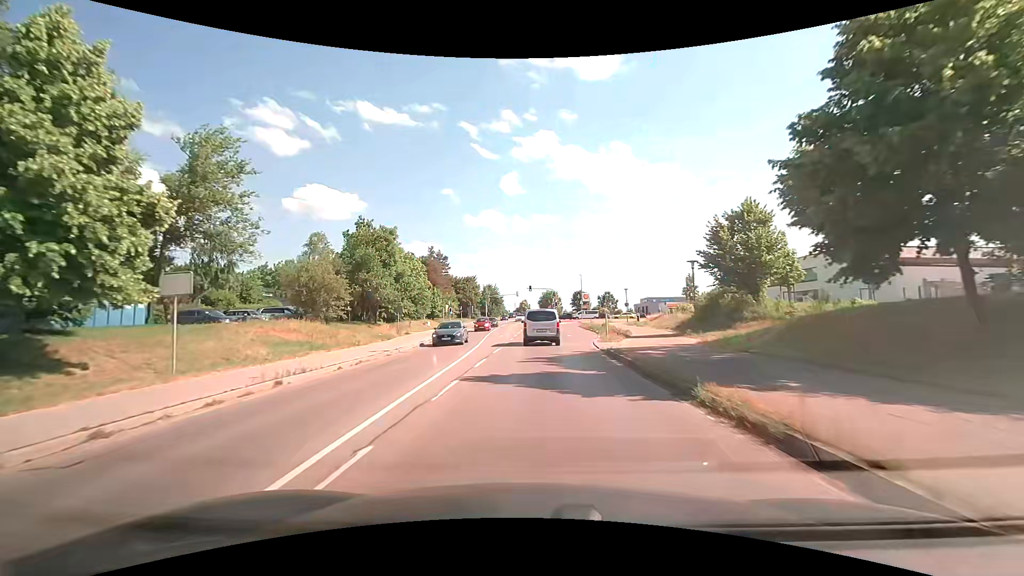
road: secondary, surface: asphalt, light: Day
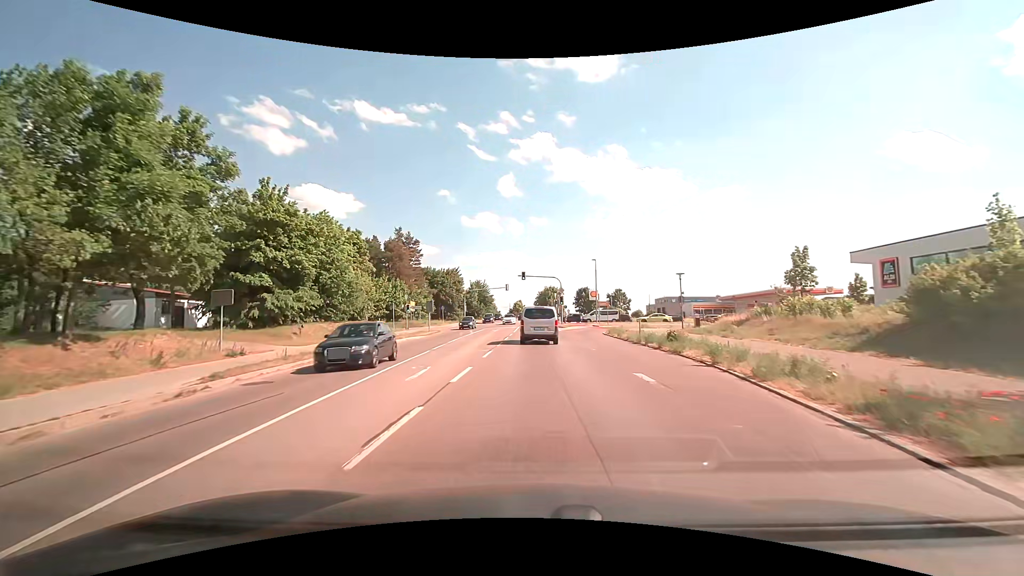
(+0.3, +27.9) m; +1°
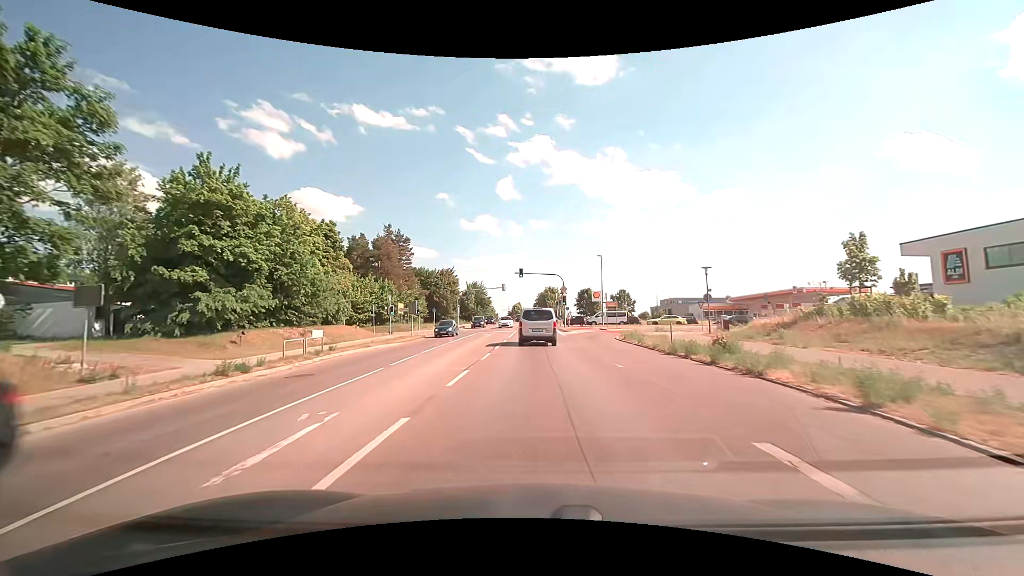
(0.0, +6.7) m; 0°
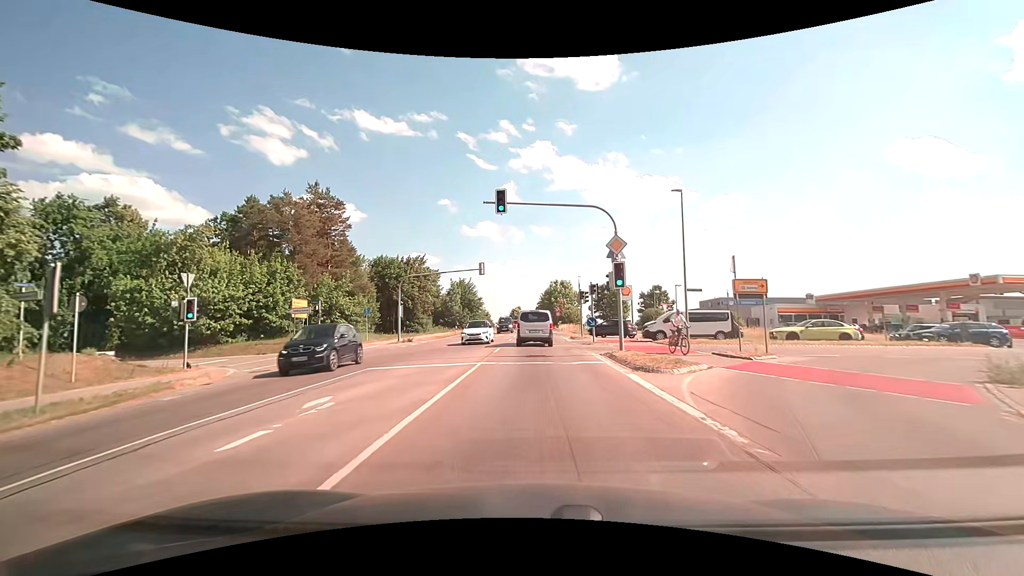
(-0.2, +32.9) m; 0°
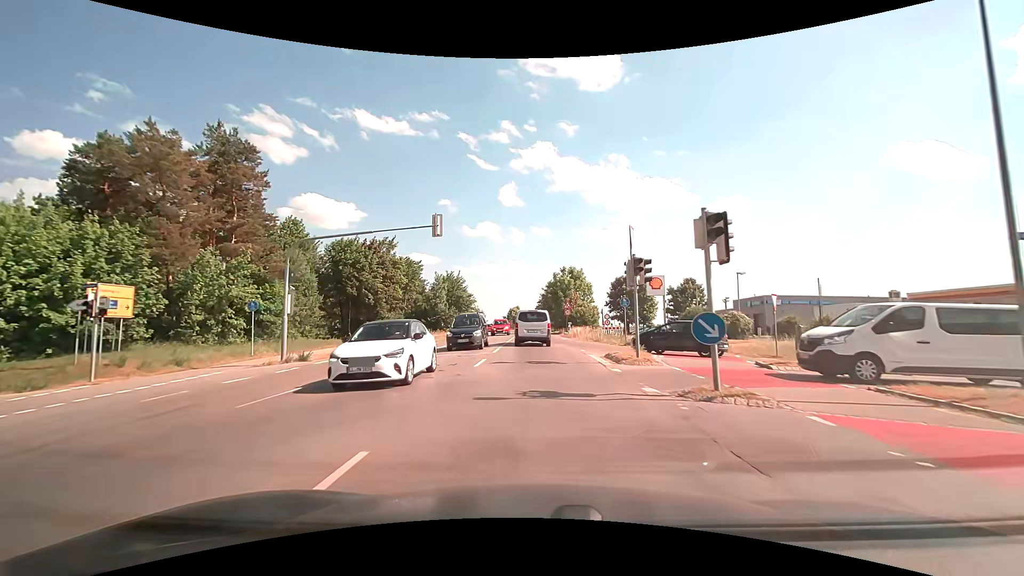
(0.0, +18.9) m; 0°
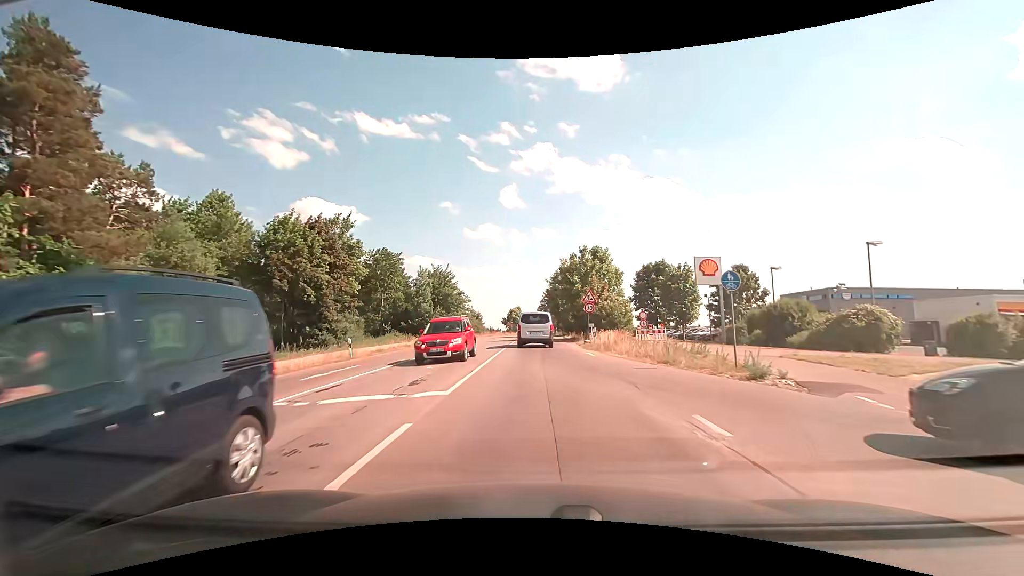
(0.0, +16.7) m; 0°
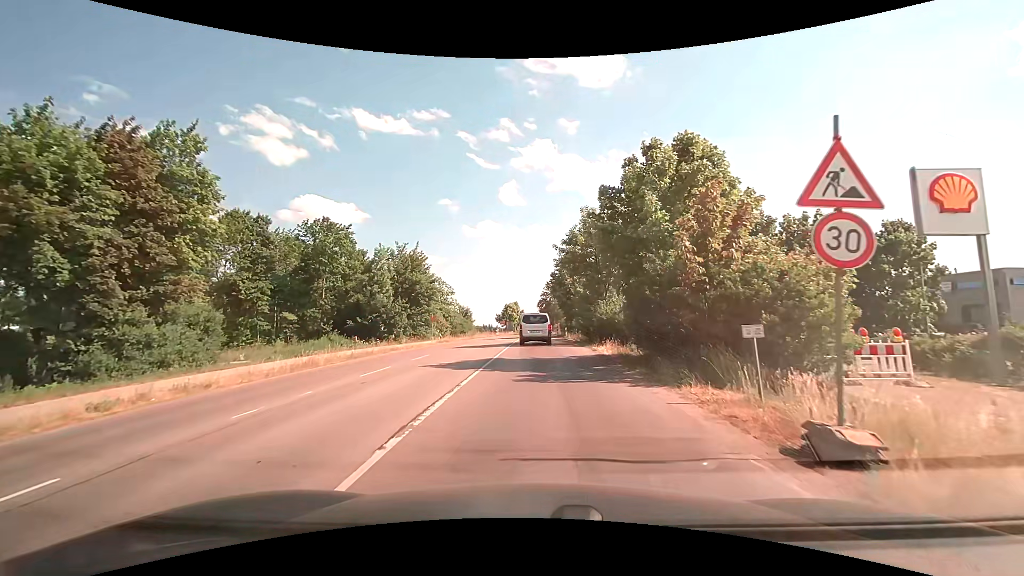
(+0.1, +23.4) m; 0°
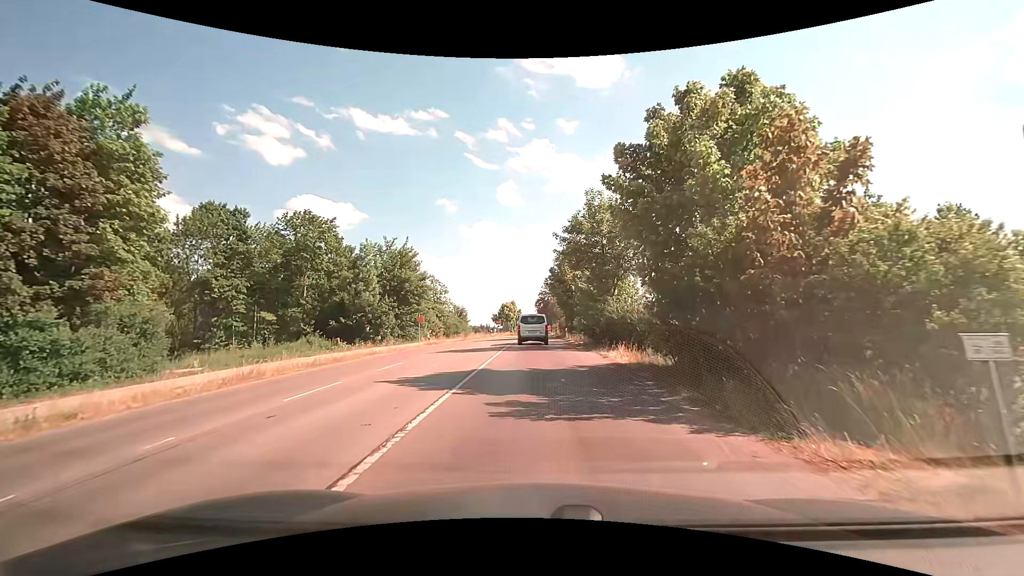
(0.0, +4.2) m; 0°
(0, +10) (0, +20) (0, +30) (0, +40) (0, +50) (0, +60) (0, +70) (0, +80) (0, +90) (0, +100) m
